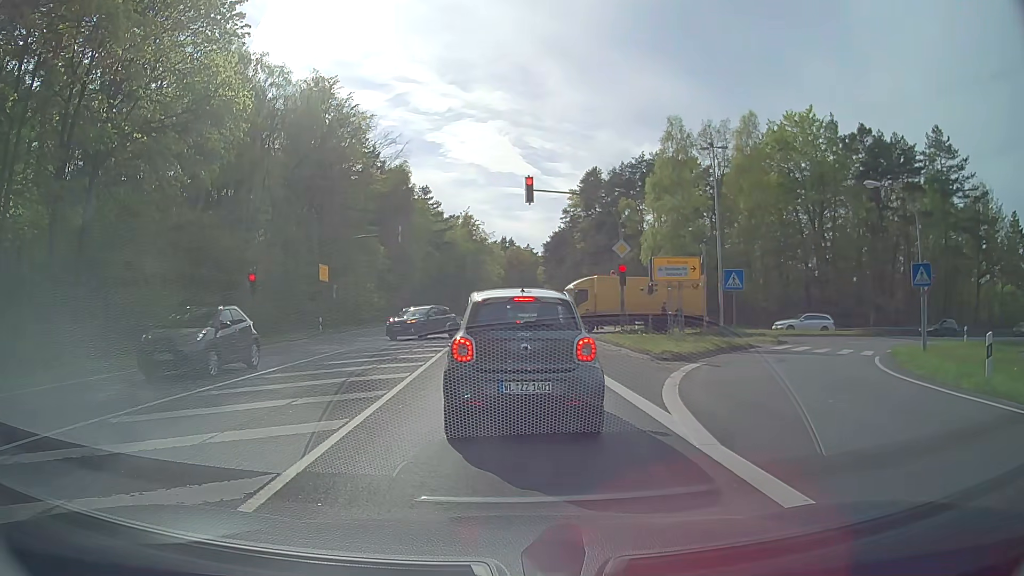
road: primary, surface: asphalt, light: Day
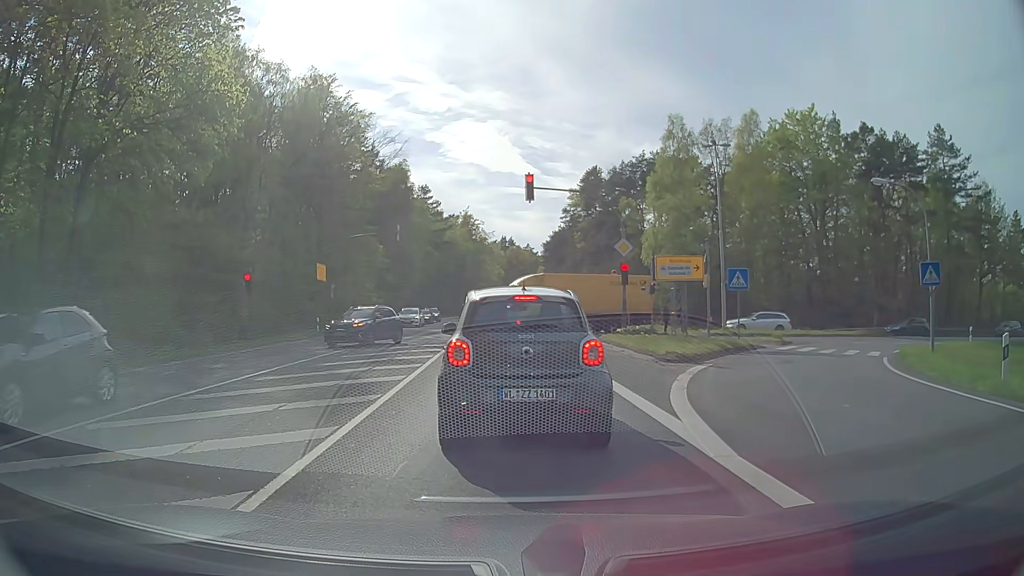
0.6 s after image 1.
(0.0, +0.5) m; 0°
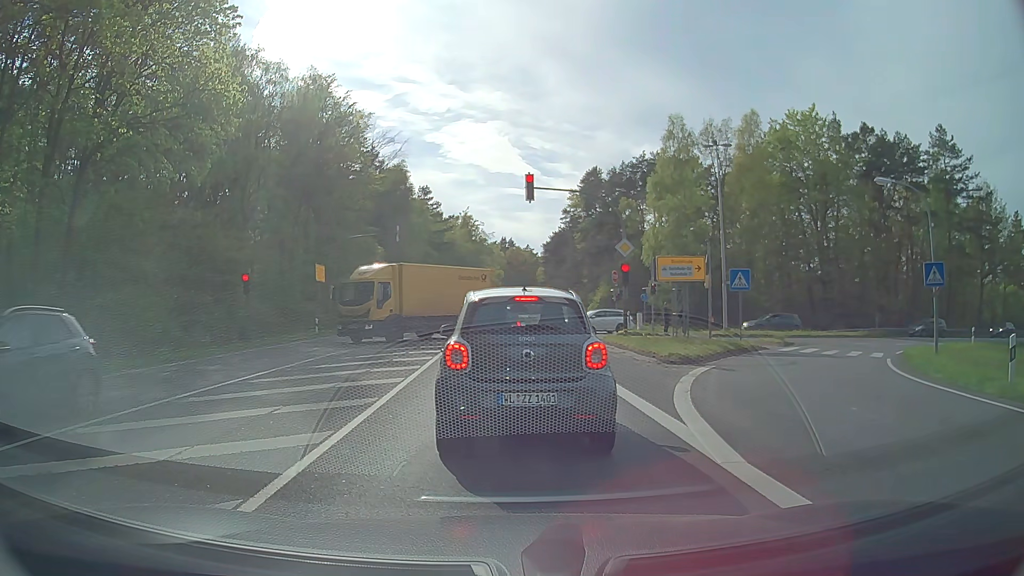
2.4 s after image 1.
(0.0, +0.3) m; 0°
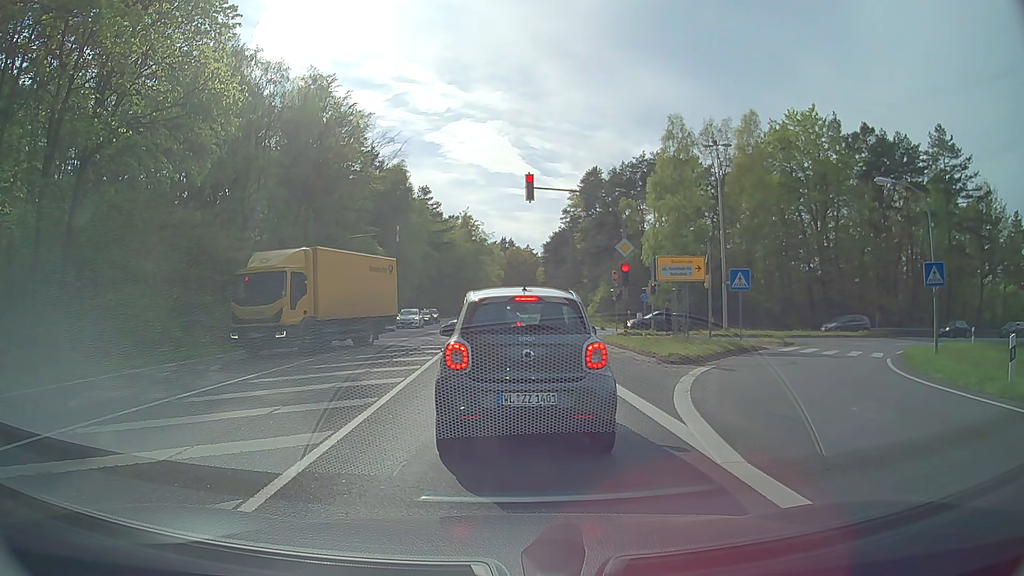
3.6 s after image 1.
(0.0, 0.0) m; 0°
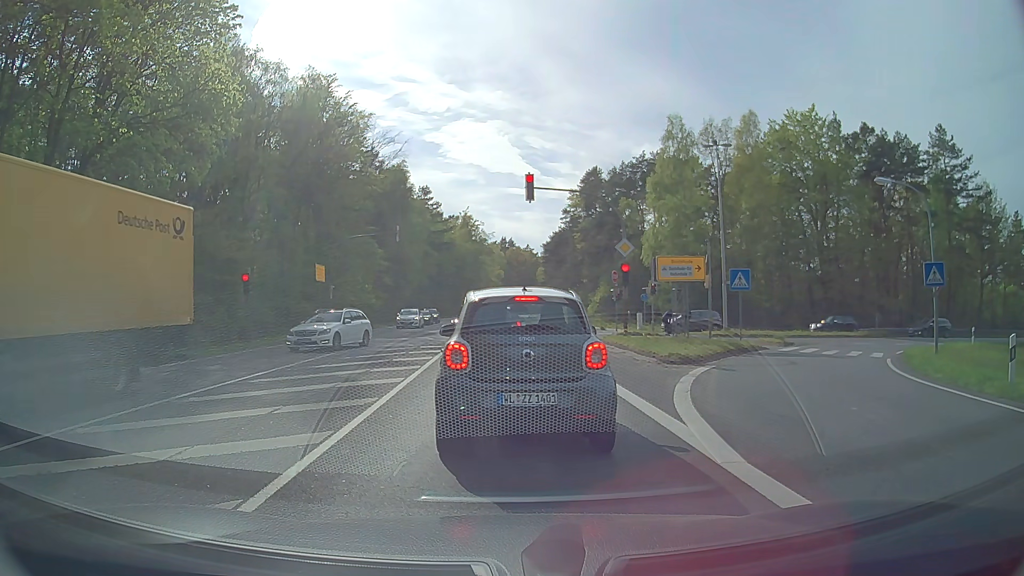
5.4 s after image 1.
(0.0, 0.0) m; 0°
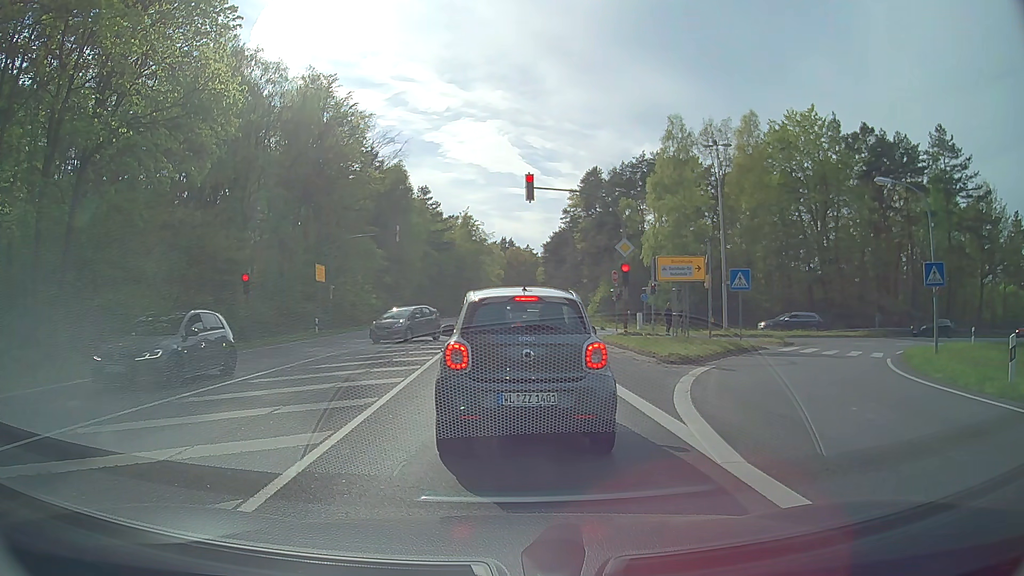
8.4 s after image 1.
(0.0, 0.0) m; 0°
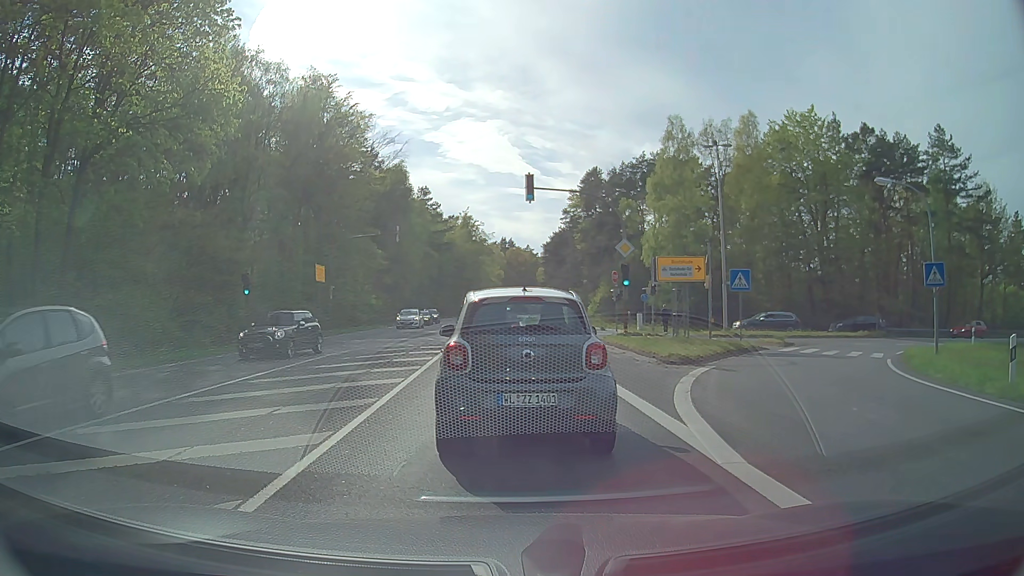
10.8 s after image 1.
(0.0, 0.0) m; 0°
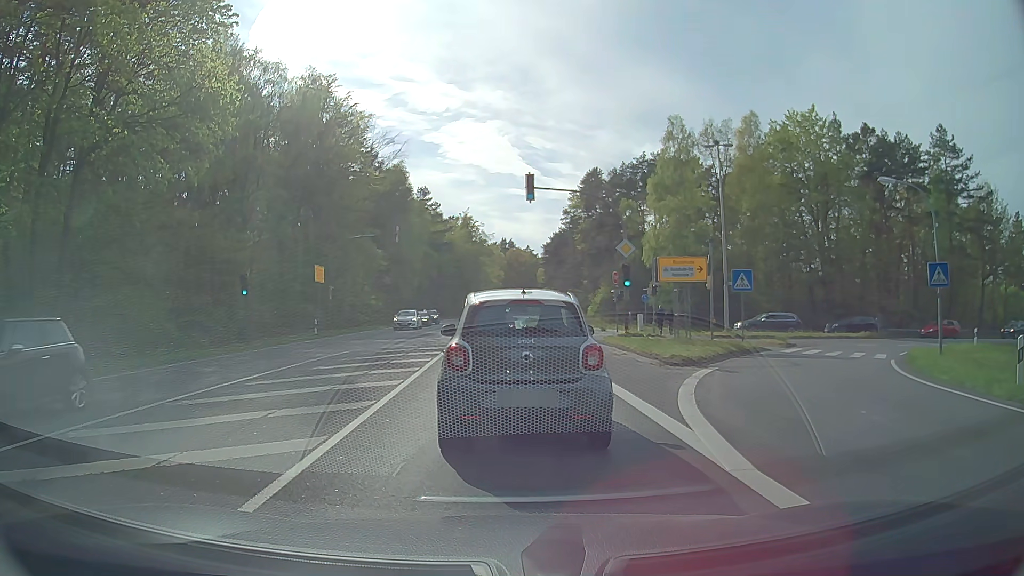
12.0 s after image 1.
(0.0, +0.2) m; 0°
